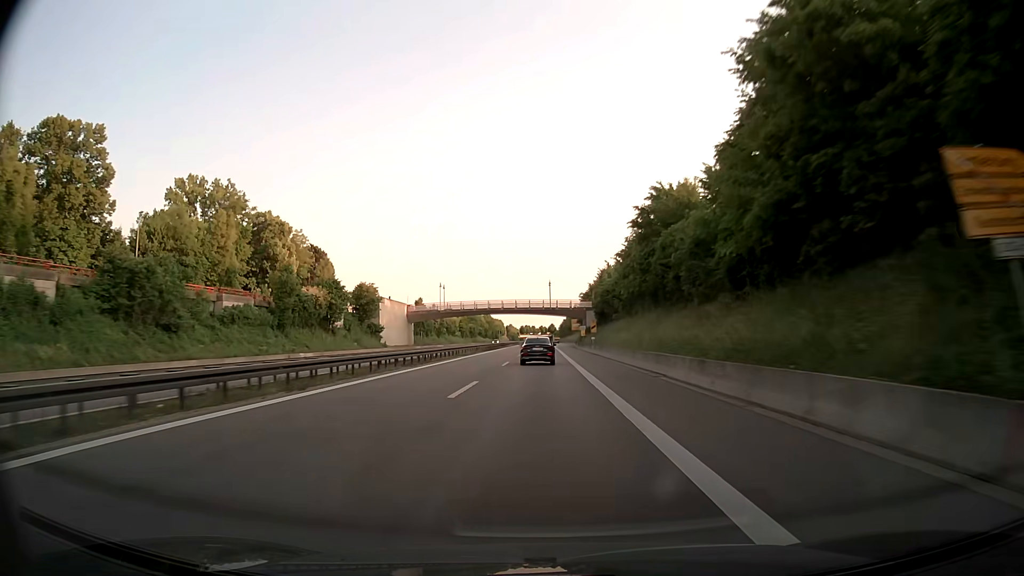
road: trunk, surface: asphalt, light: Day
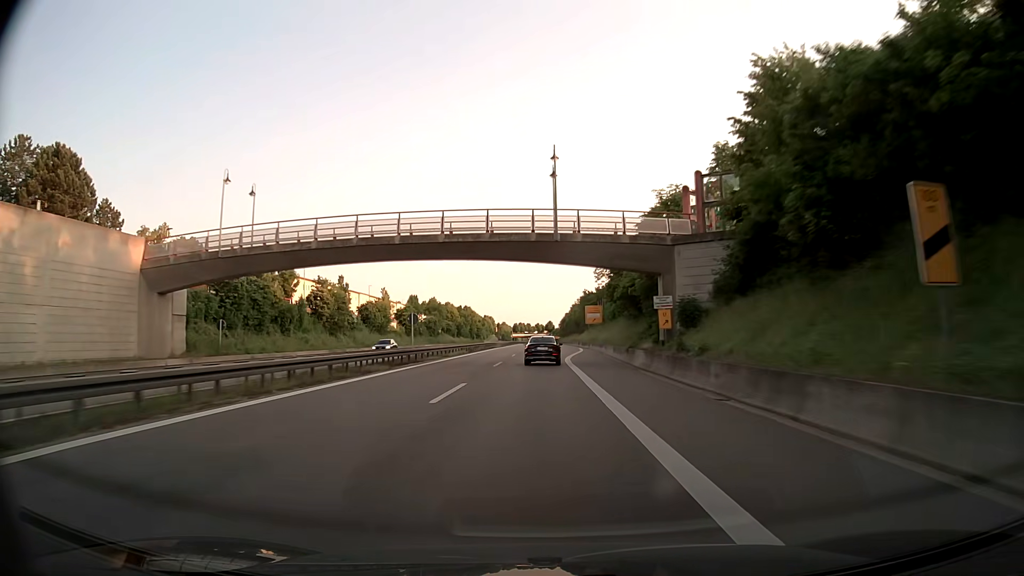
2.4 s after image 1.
(-0.1, +73.5) m; 0°
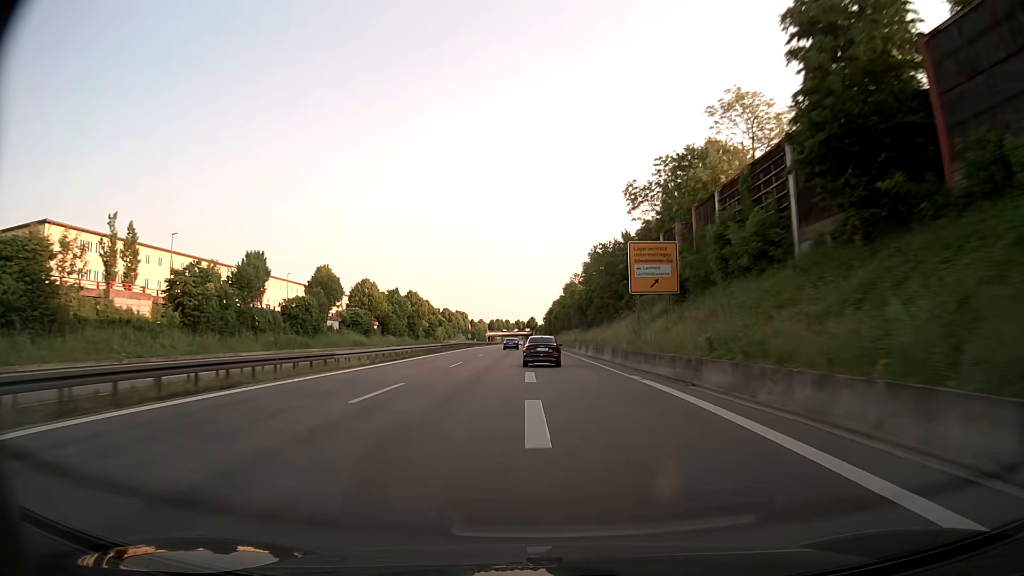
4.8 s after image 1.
(+0.8, +72.4) m; +1°
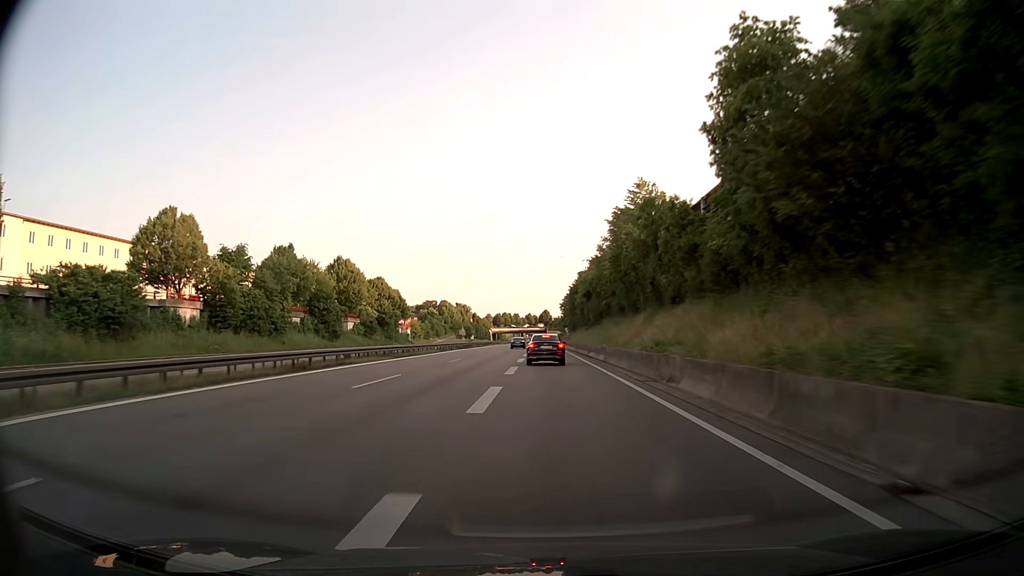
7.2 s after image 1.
(-0.6, +68.1) m; -1°
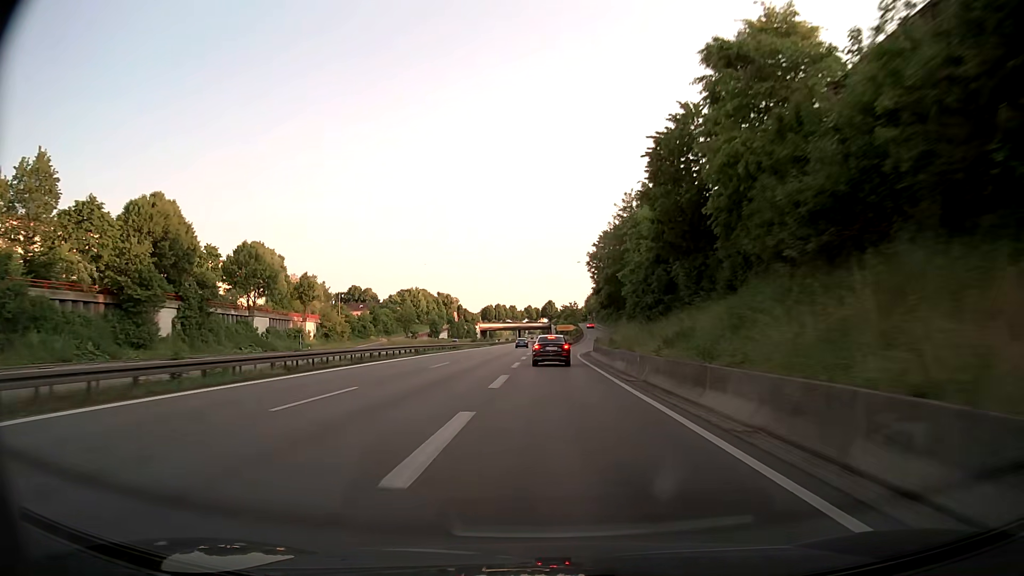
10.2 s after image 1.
(-0.2, +76.9) m; 0°
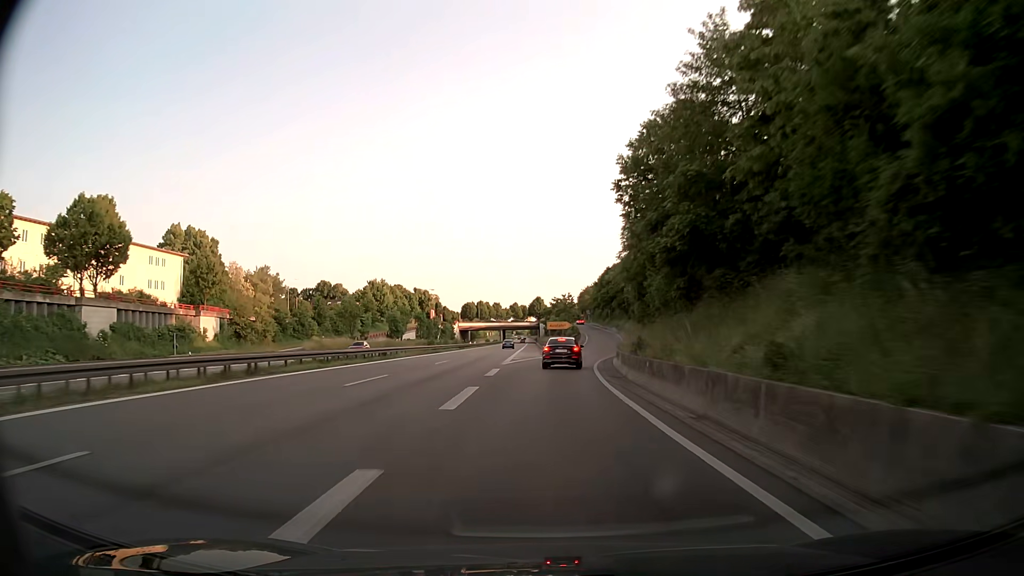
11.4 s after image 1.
(-0.1, +29.2) m; +1°
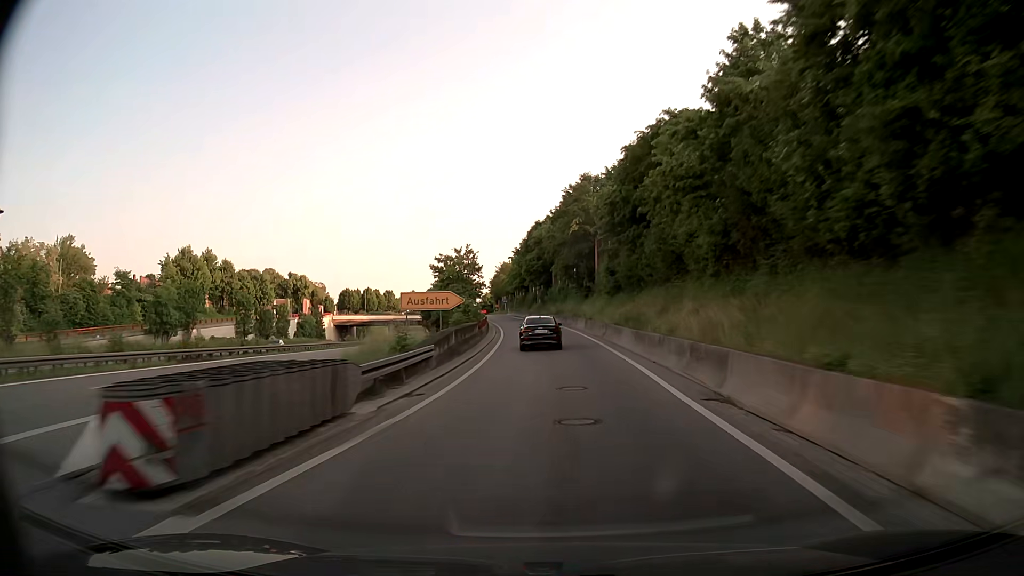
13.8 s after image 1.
(+3.1, +56.8) m; +7°
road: trunk_link
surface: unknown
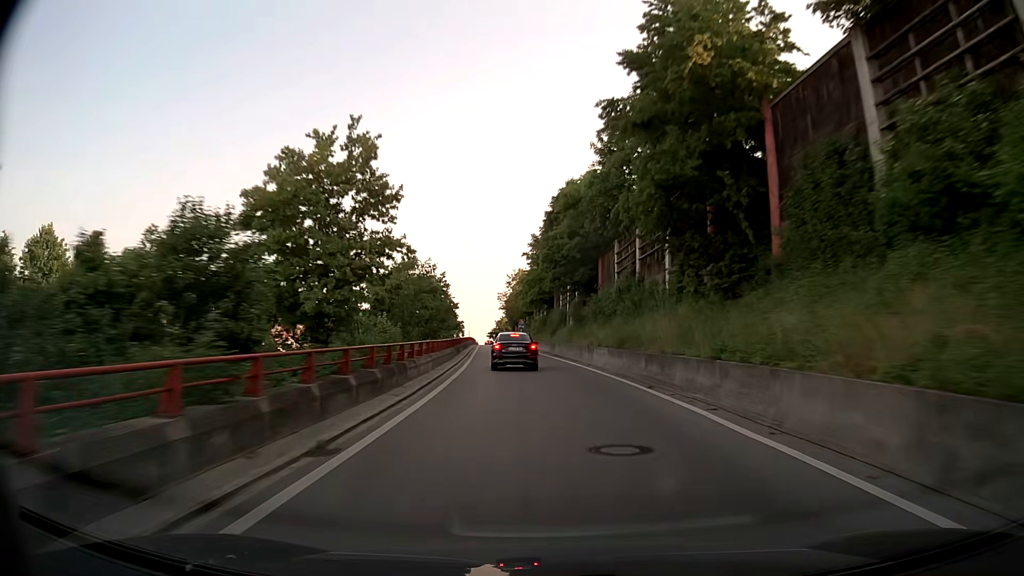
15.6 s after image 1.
(-0.5, +41.0) m; -2°
(0, +10) (0, +20) (-1, +30) (-2, +40) (-2, +50) (-3, +60) (-4, +70) (-5, +80) (-6, +90) (-7, +100) m
